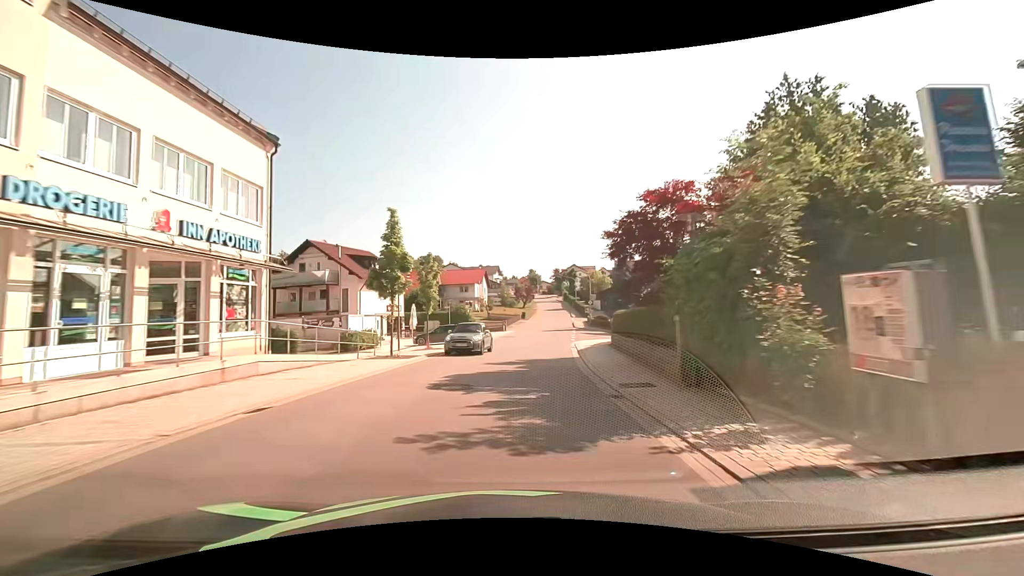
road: tertiary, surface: asphalt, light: Day
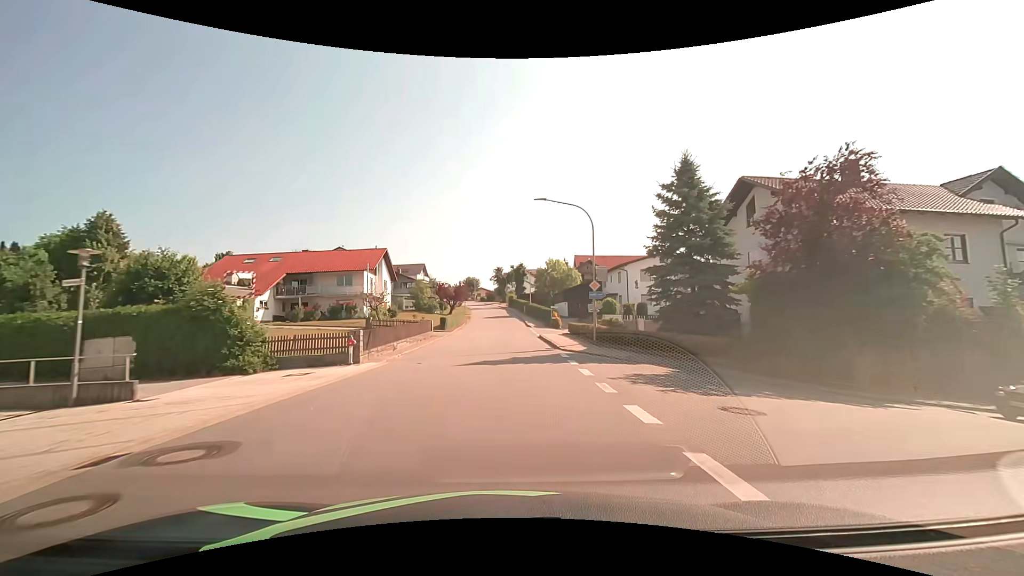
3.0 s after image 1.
(+2.7, +37.7) m; +7°
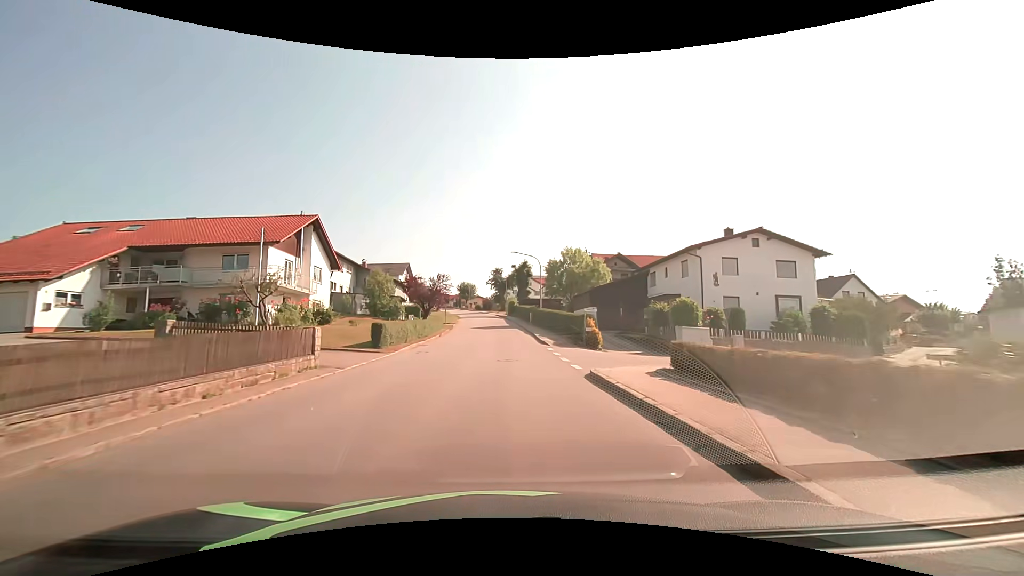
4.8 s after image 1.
(+0.1, +22.5) m; 0°
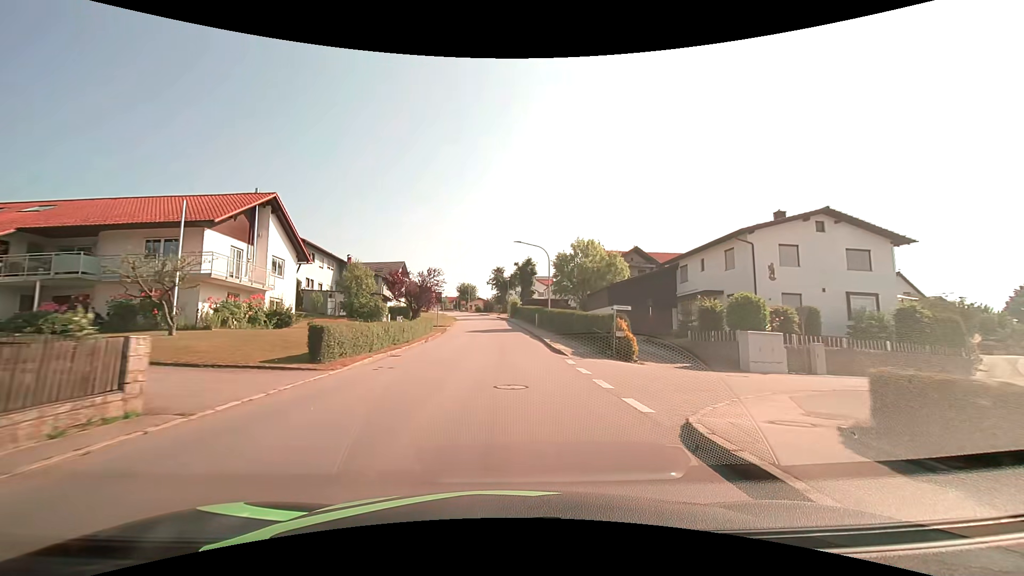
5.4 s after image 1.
(0.0, +7.4) m; 0°
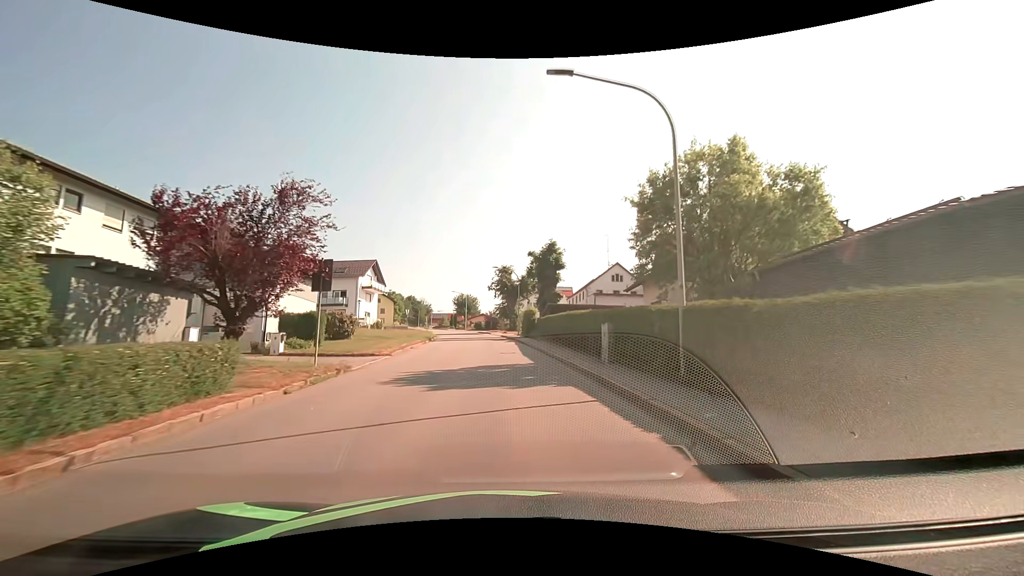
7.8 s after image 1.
(-0.3, +29.4) m; -1°
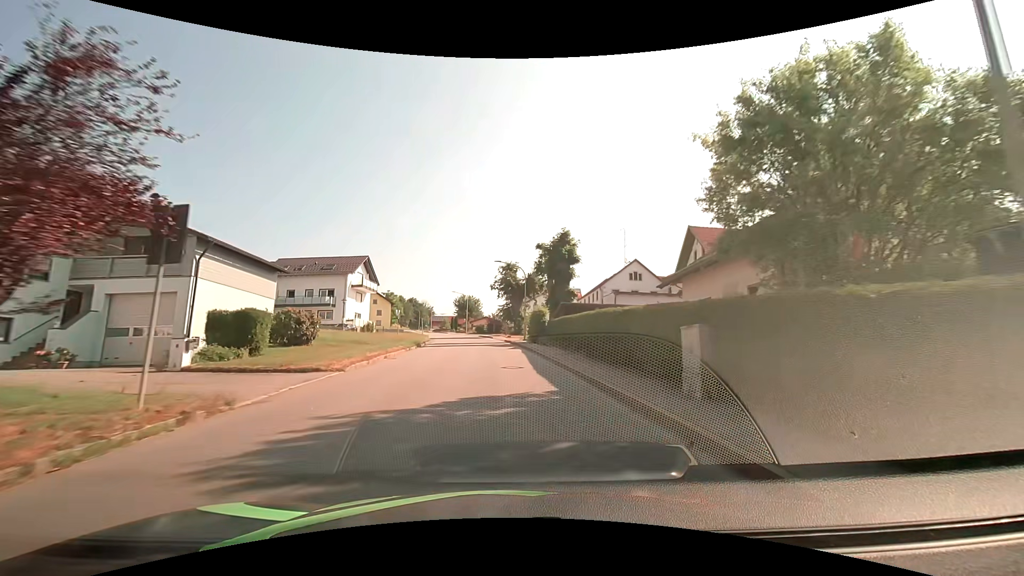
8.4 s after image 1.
(0.0, +7.3) m; -1°
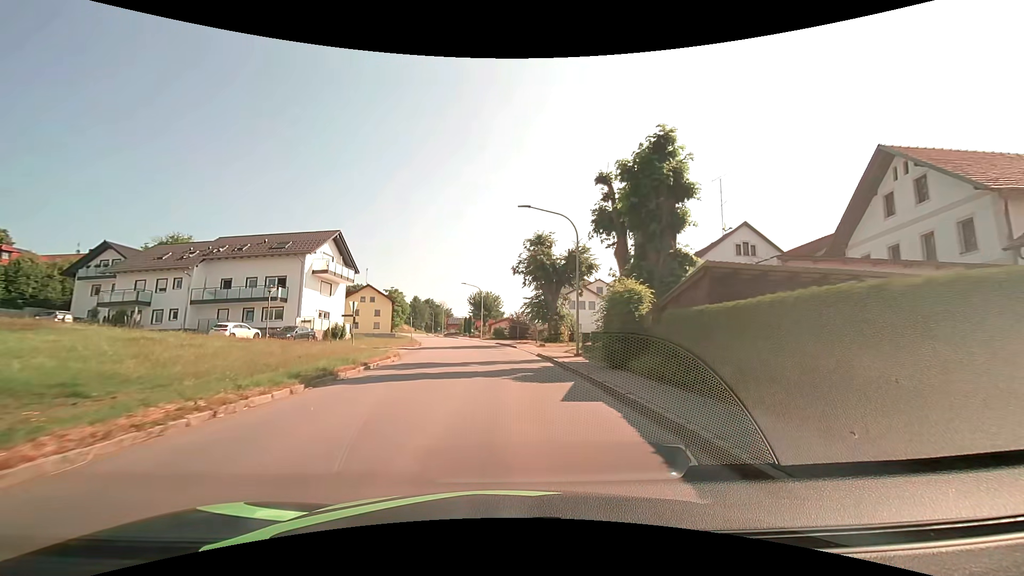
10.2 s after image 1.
(-0.5, +21.9) m; -3°
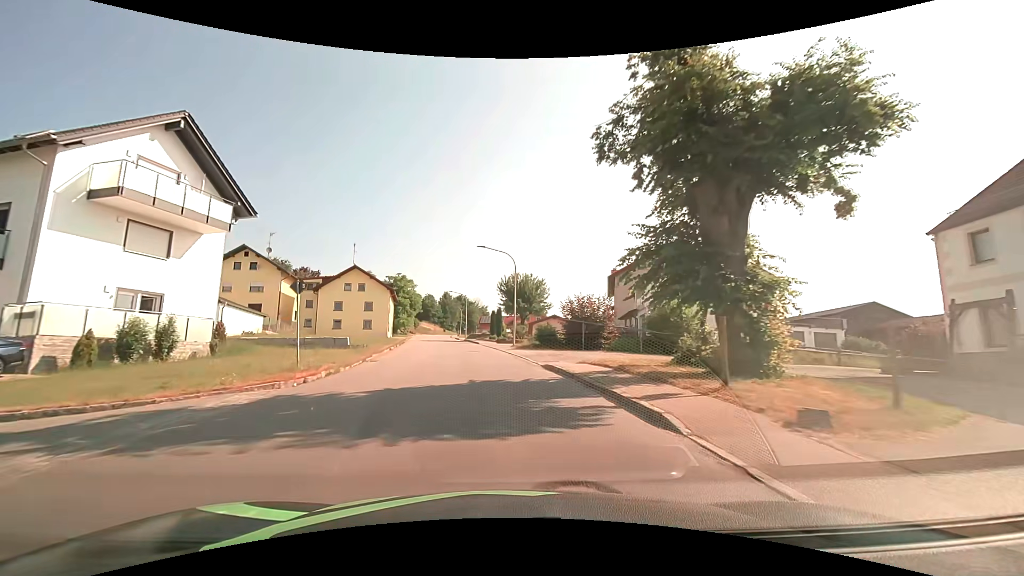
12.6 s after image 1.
(-0.8, +29.8) m; -5°
(0, +10) (-1, +20) (-2, +30) (-4, +40) (-5, +50) (-7, +60) (-8, +69) (-10, +79) (-11, +89) (-13, +99) m
